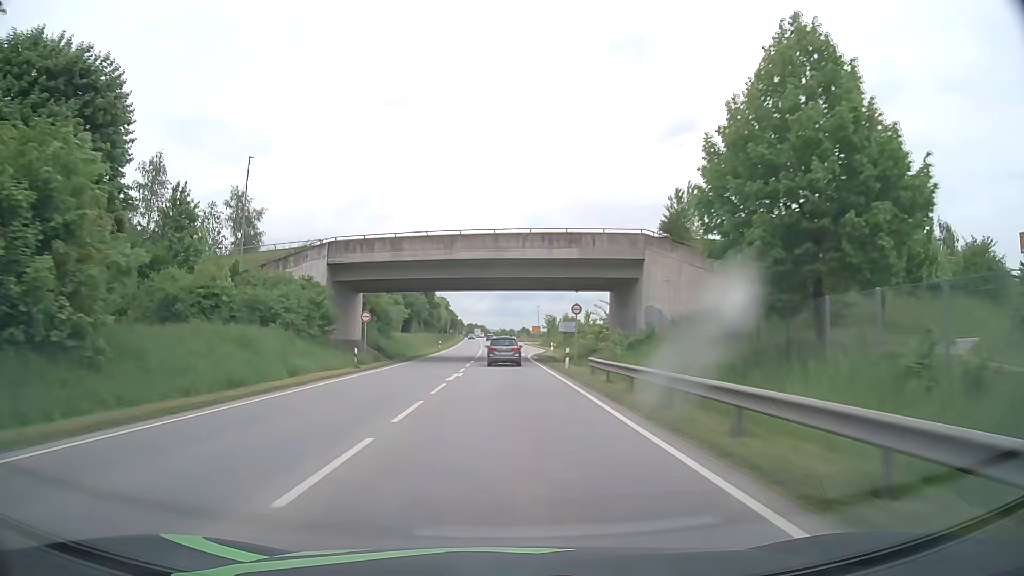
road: primary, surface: asphalt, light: Day
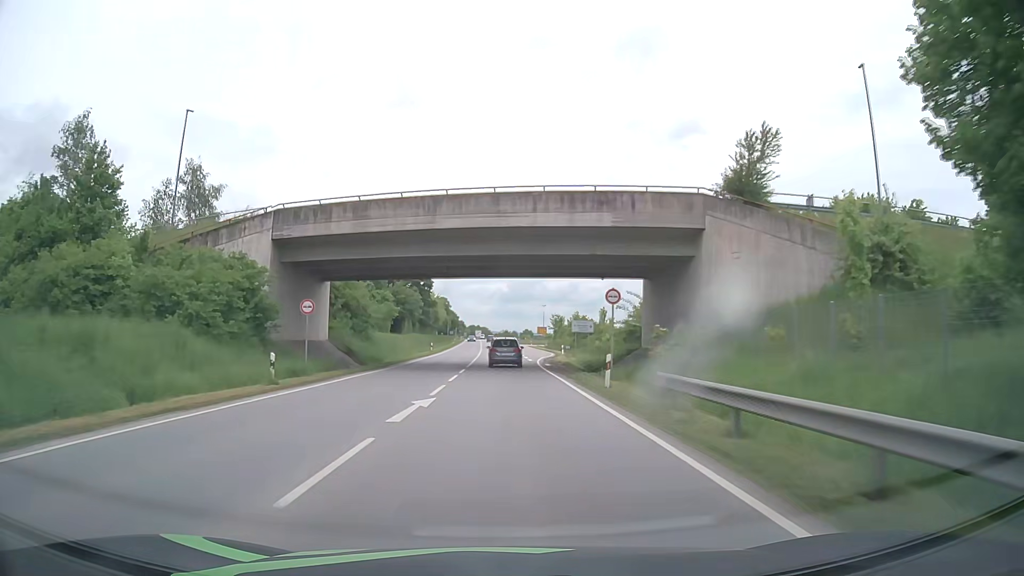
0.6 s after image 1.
(0.0, +12.0) m; 0°
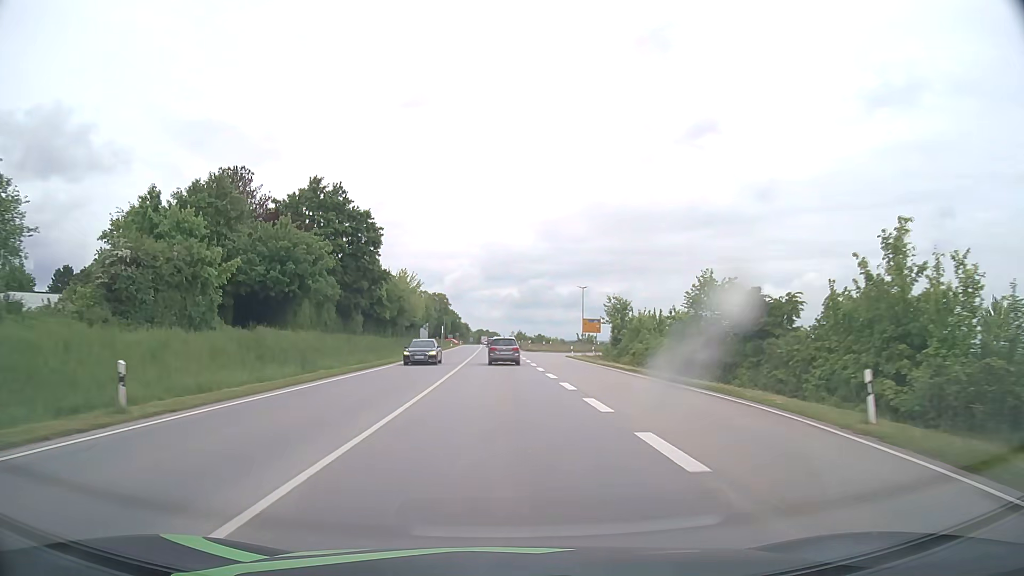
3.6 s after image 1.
(-0.8, +59.1) m; -1°
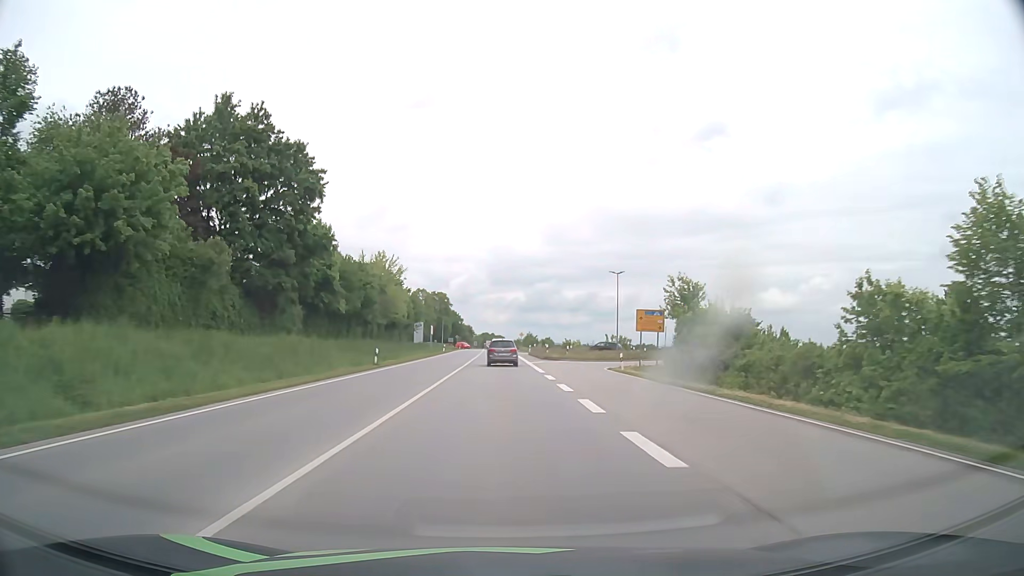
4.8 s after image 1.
(-0.1, +23.7) m; -1°
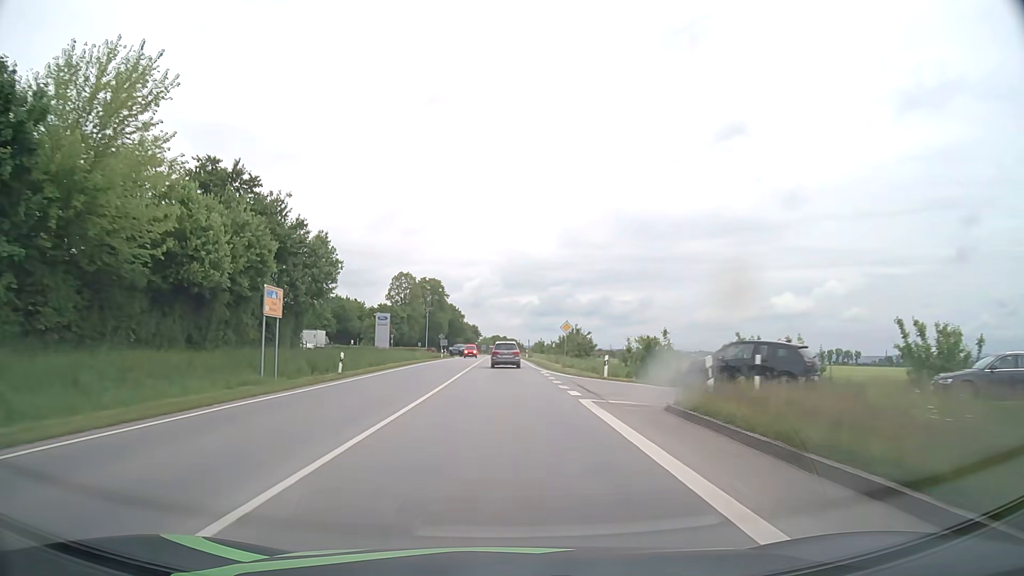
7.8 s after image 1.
(-0.5, +60.4) m; -1°
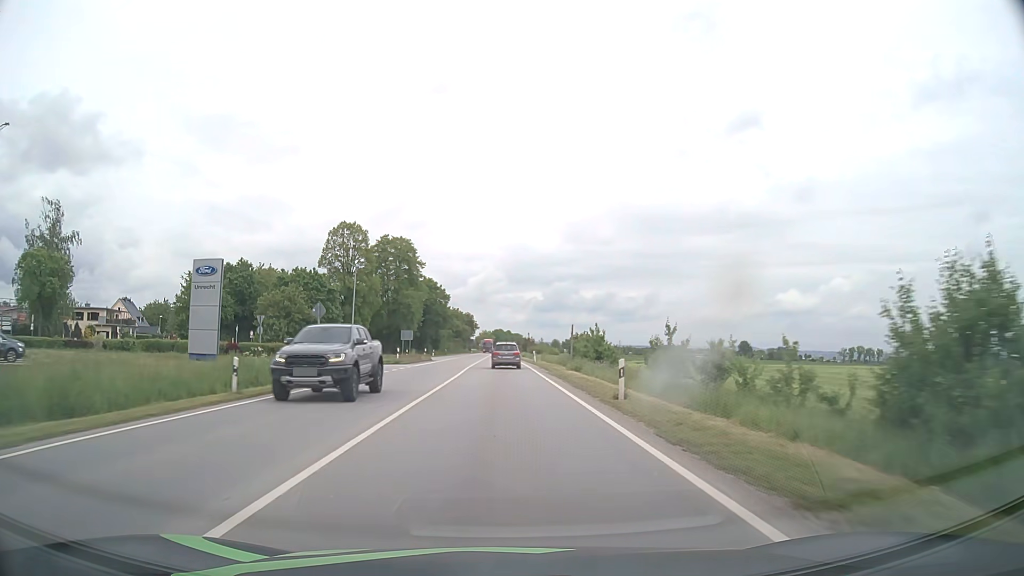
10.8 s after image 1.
(-0.2, +61.8) m; 0°
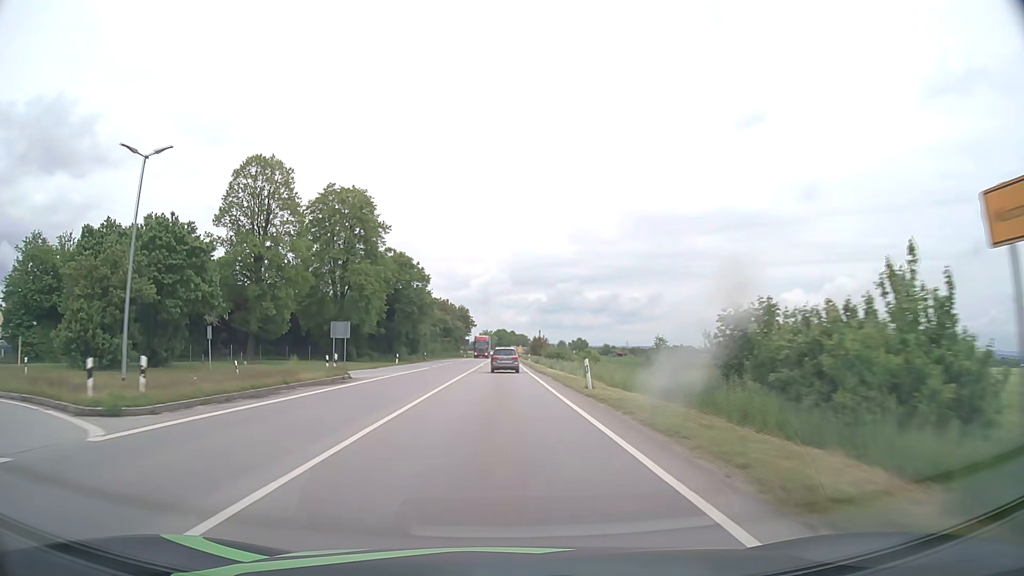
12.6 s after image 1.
(-0.1, +37.9) m; 0°
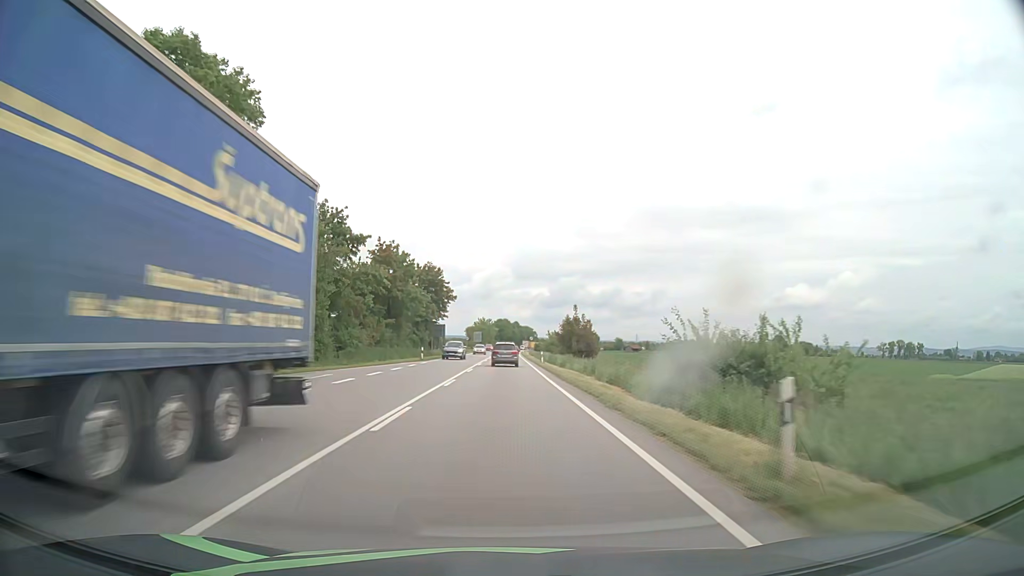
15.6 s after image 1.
(-0.1, +65.3) m; 0°
